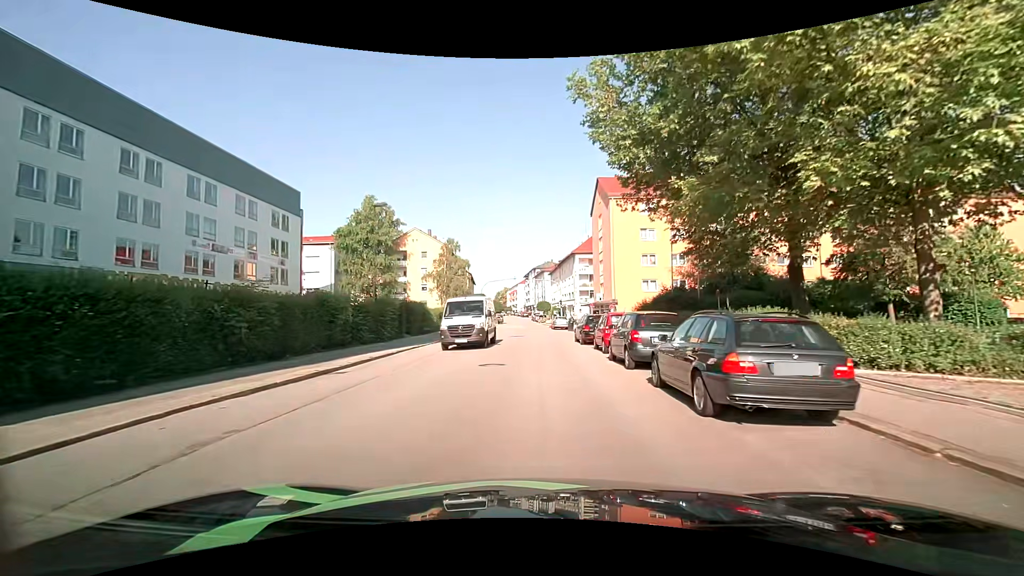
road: tertiary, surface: asphalt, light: Day
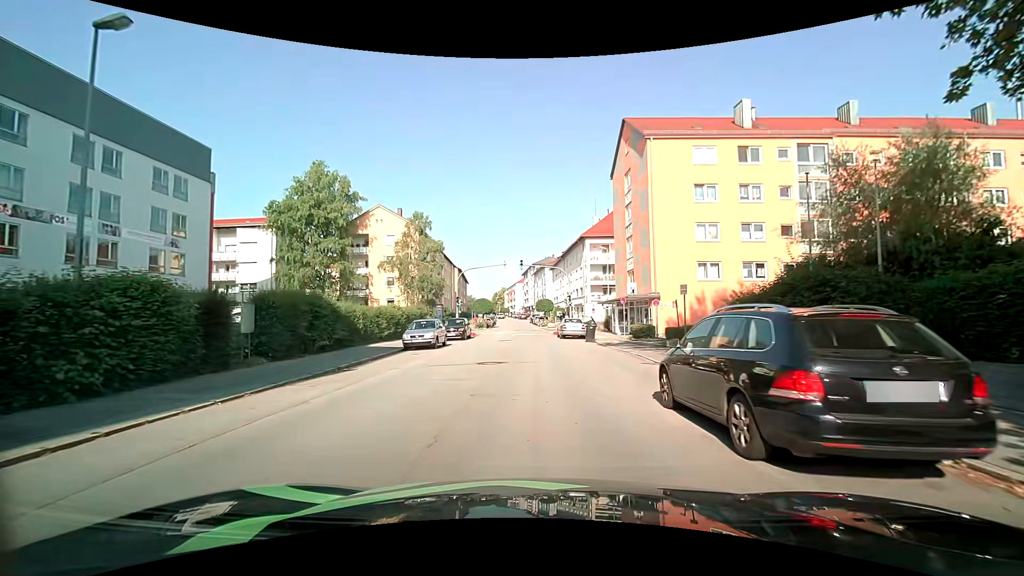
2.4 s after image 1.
(+0.3, +19.0) m; +1°
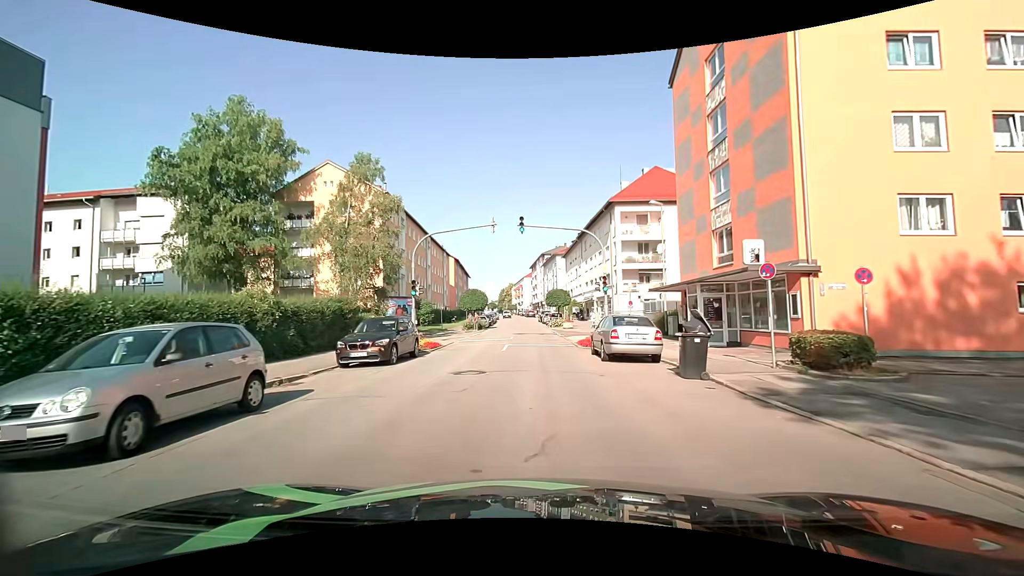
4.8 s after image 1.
(-0.1, +18.6) m; -1°
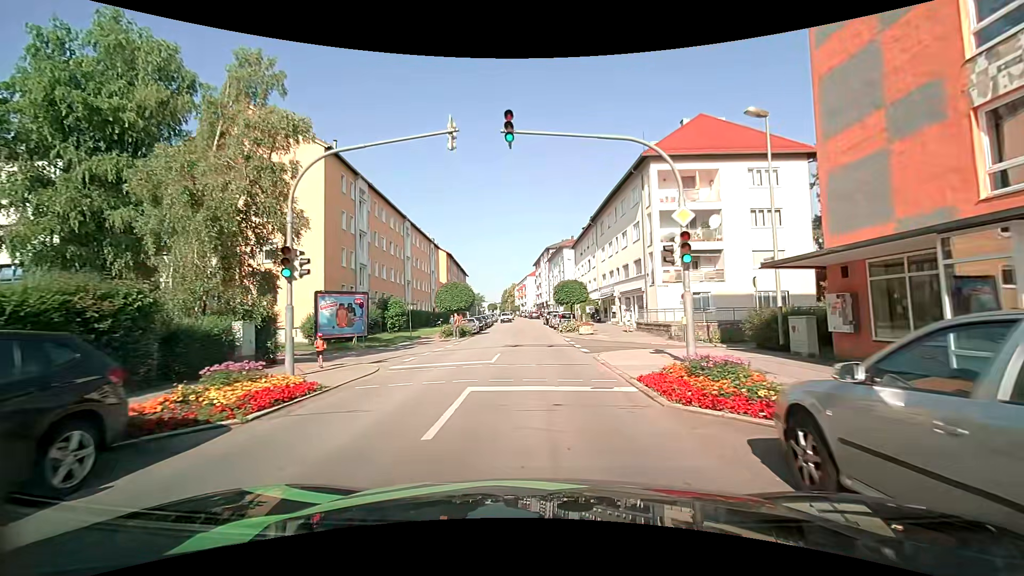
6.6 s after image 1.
(-0.1, +13.9) m; -1°
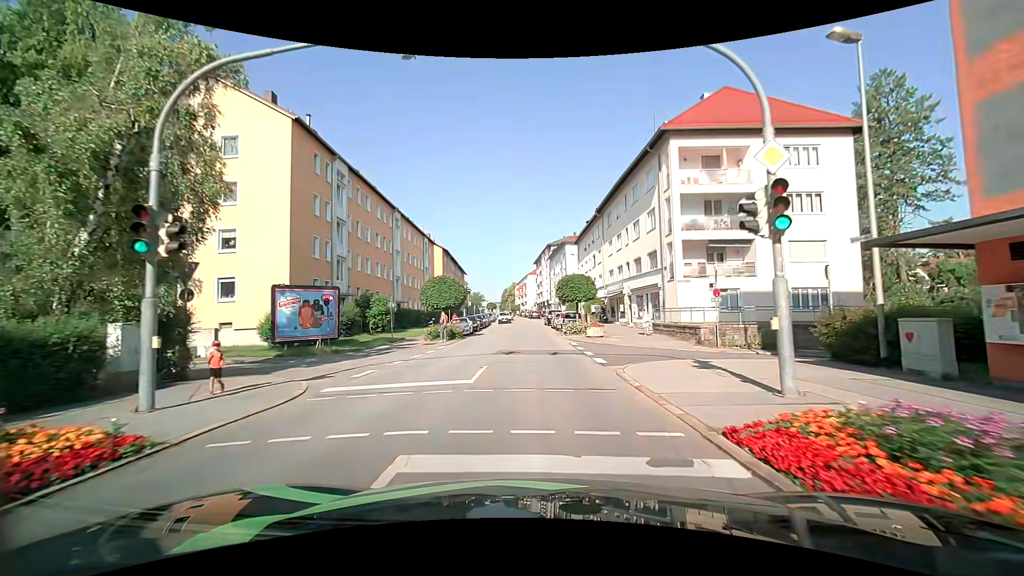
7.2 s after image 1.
(0.0, +4.8) m; 0°
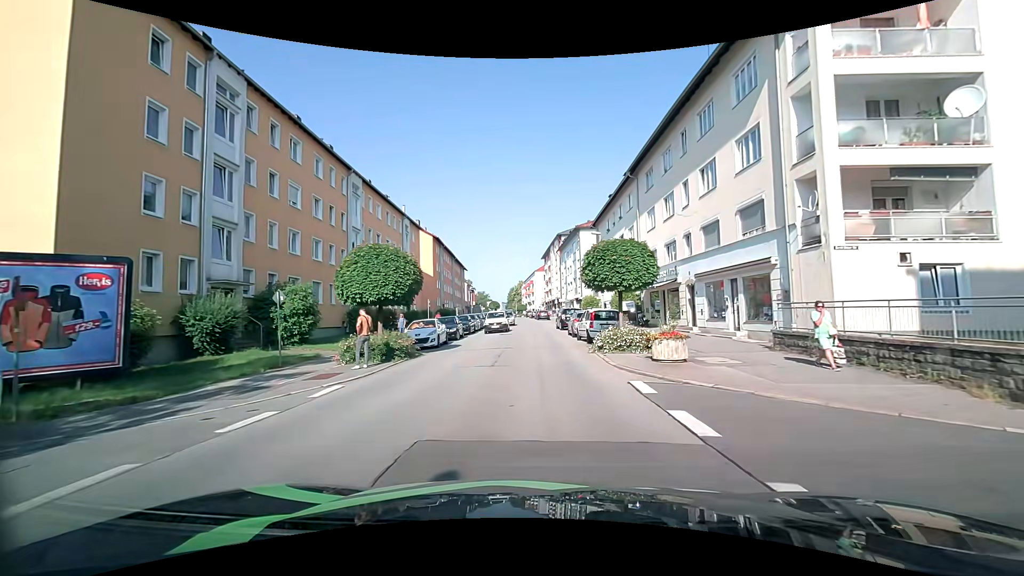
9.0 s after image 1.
(-0.2, +14.6) m; -1°
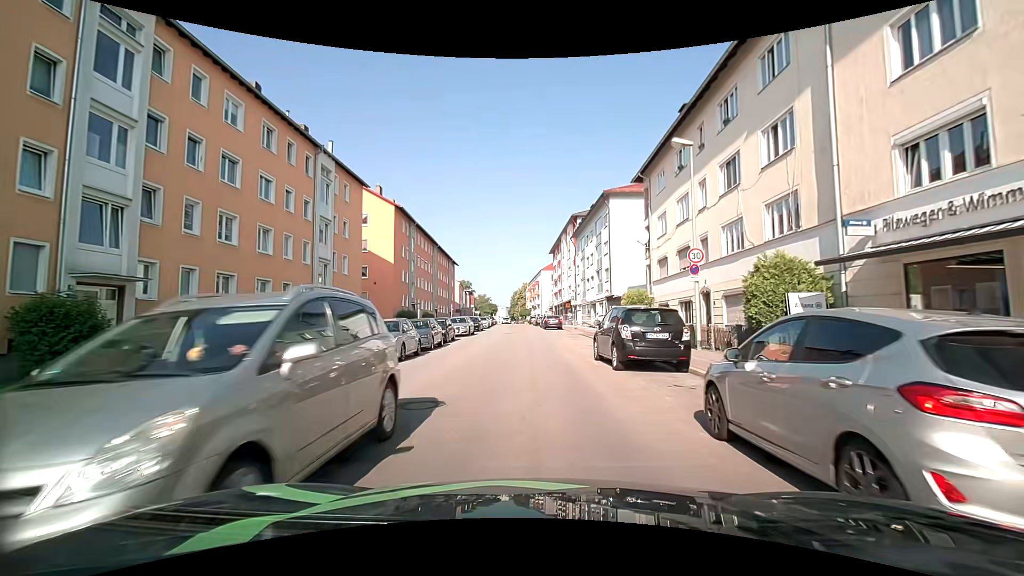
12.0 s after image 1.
(-0.1, +23.8) m; -1°
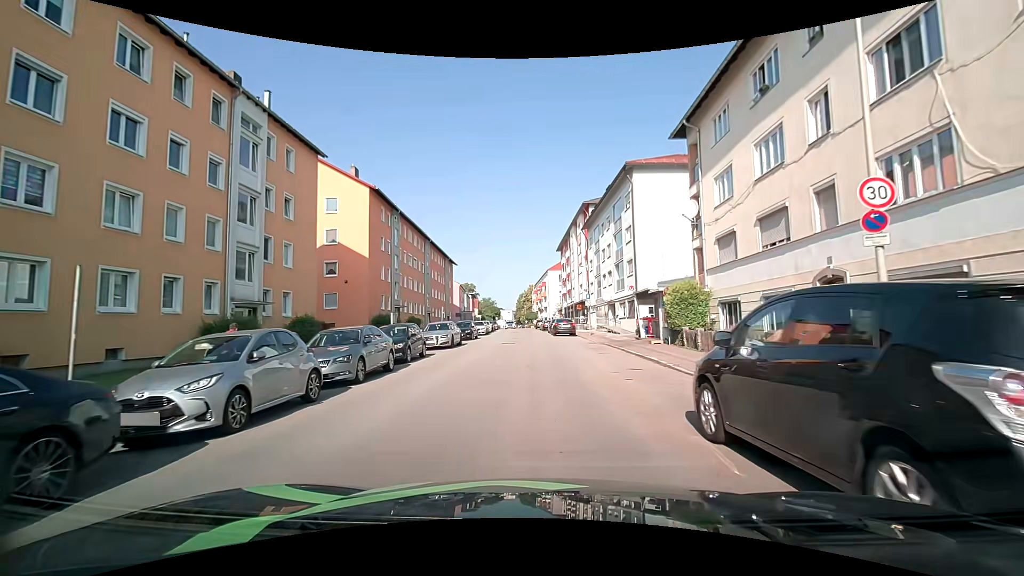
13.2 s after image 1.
(0.0, +9.7) m; 0°
(0, +10) (0, +20) (-1, +30) (-1, +40) (-1, +50) (-2, +60) (-3, +70) (-3, +80) (-4, +90) (-4, +100) m
